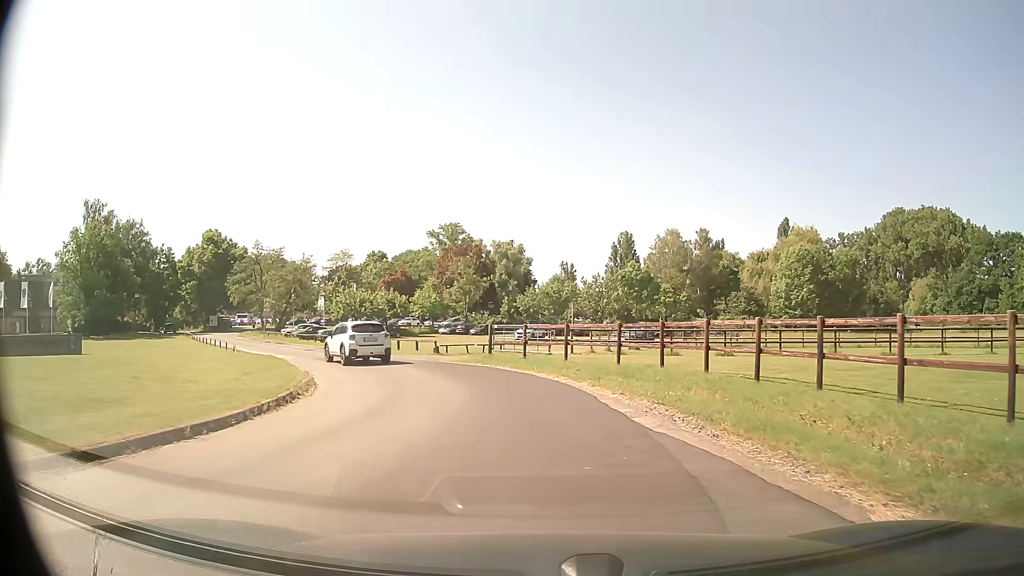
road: service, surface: paved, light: Day
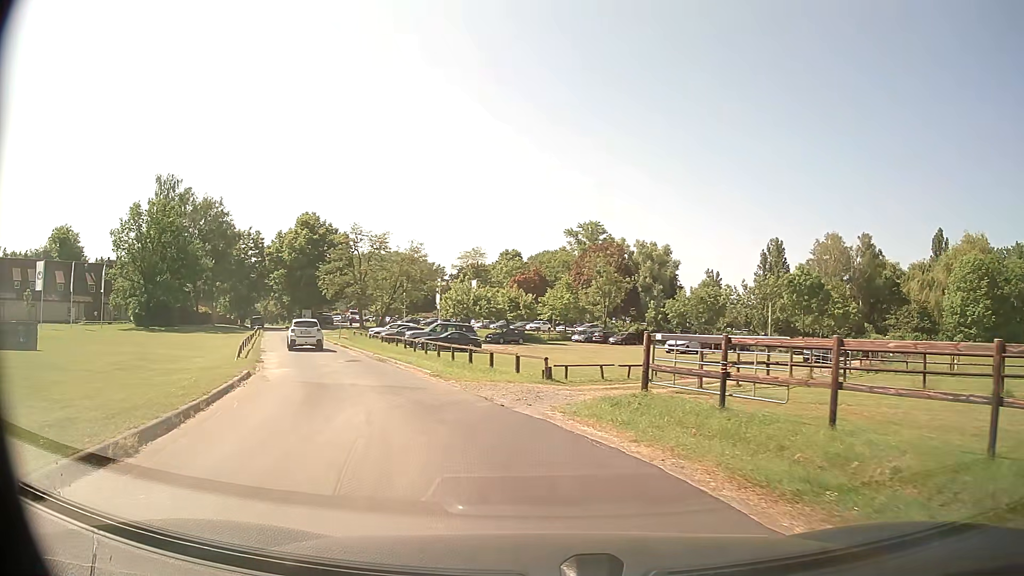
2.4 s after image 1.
(-1.0, +14.6) m; -11°
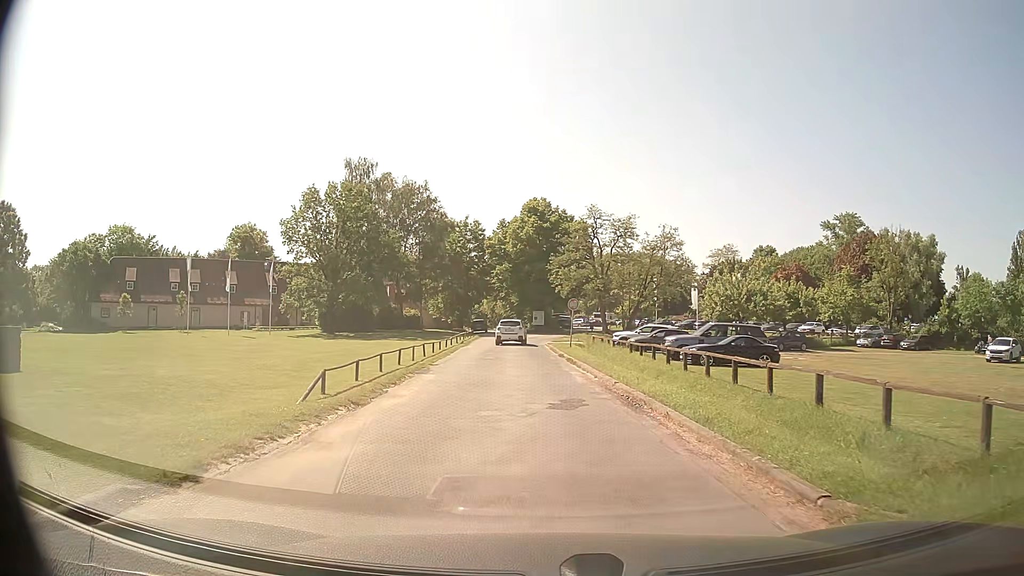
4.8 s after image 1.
(-2.7, +13.8) m; -21°
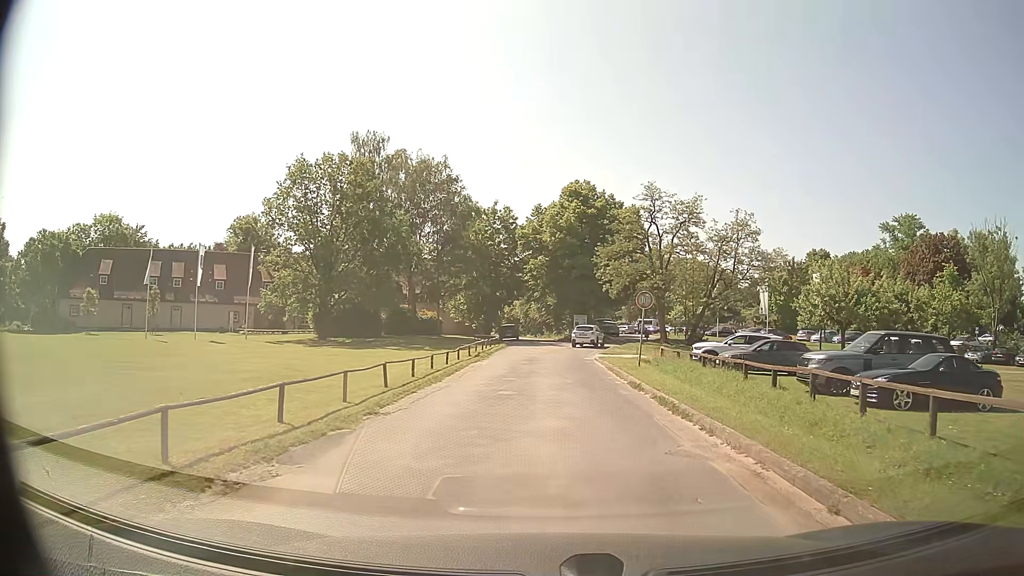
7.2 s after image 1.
(-0.6, +12.9) m; -3°
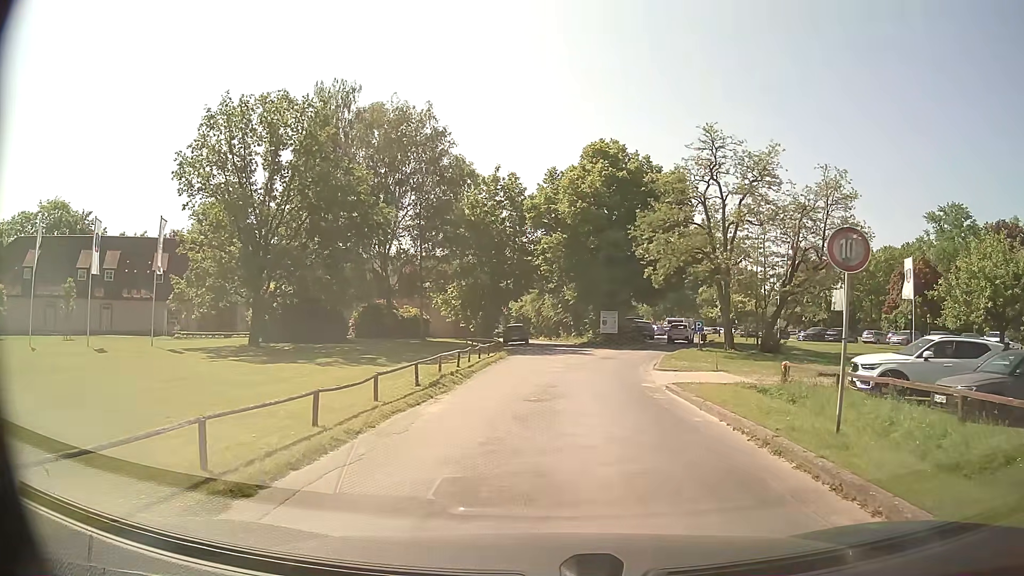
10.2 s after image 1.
(-0.3, +15.1) m; -2°
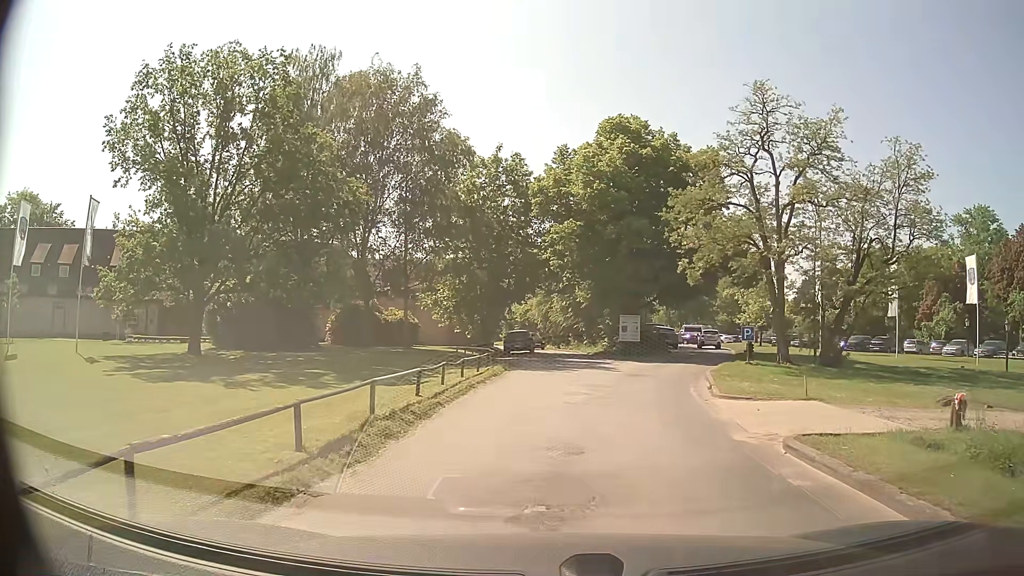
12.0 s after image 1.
(-0.1, +7.6) m; -1°
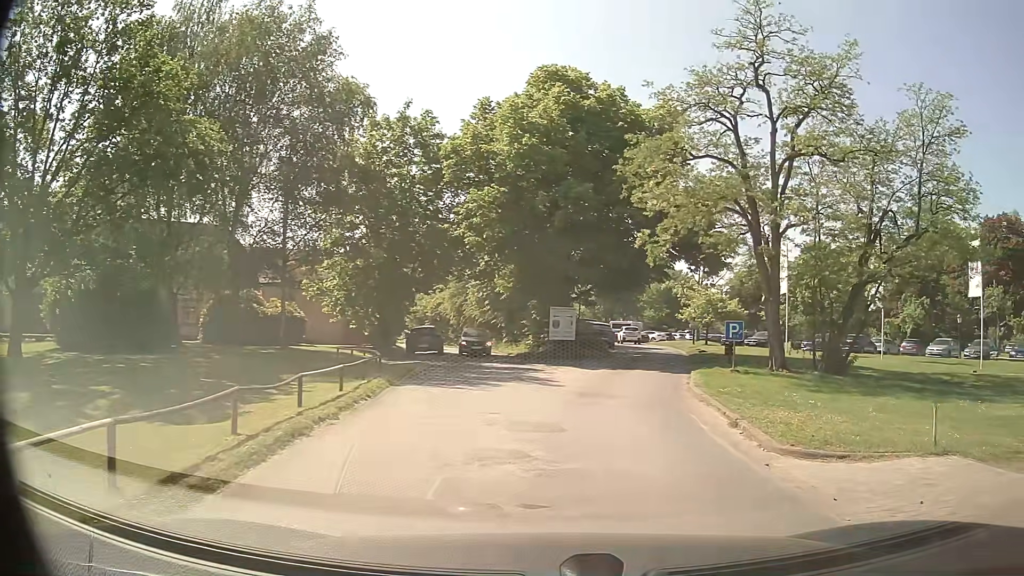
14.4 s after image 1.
(0.0, +8.1) m; +6°
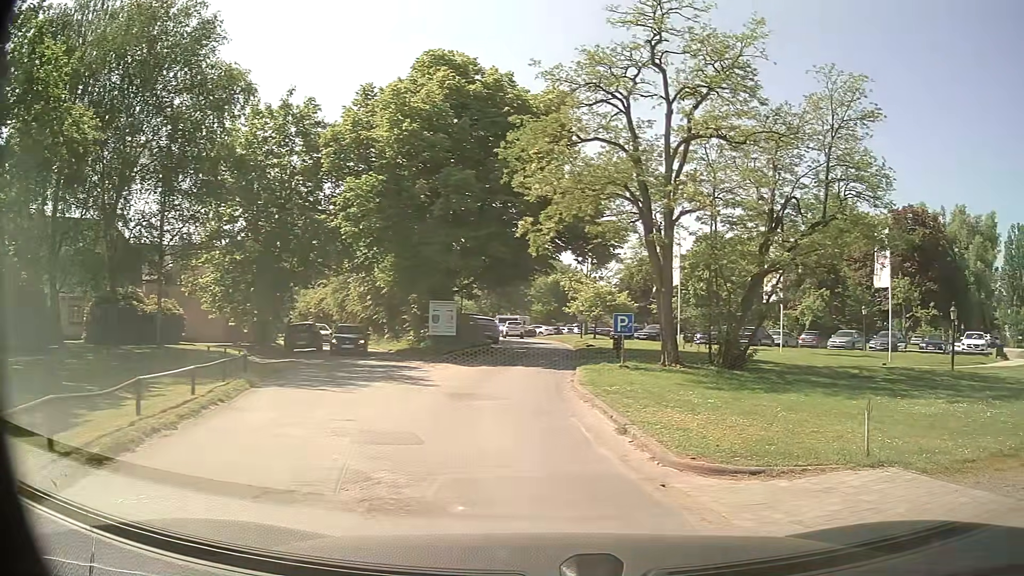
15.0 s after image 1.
(+0.1, +1.4) m; +10°
